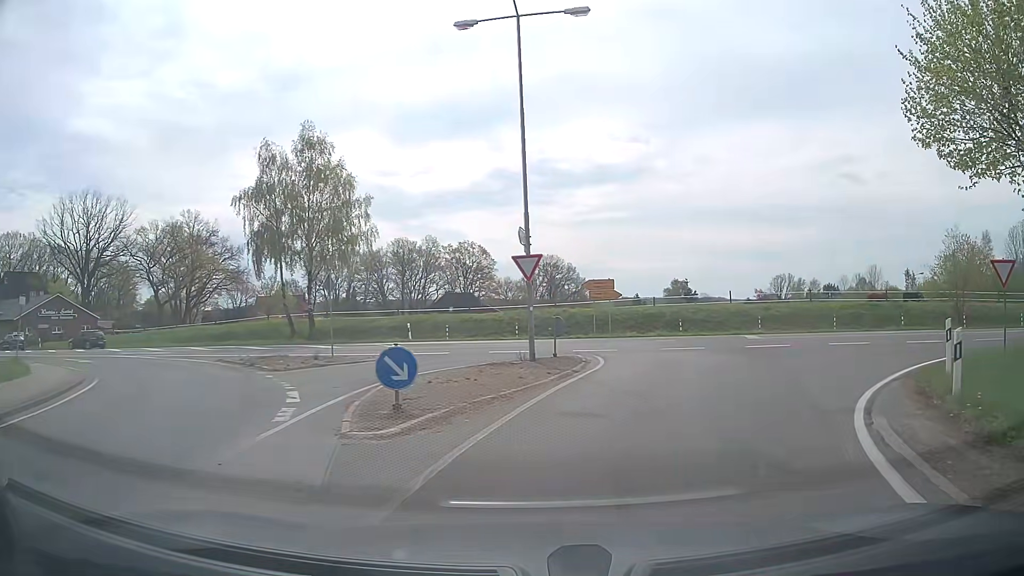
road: secondary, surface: asphalt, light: Day
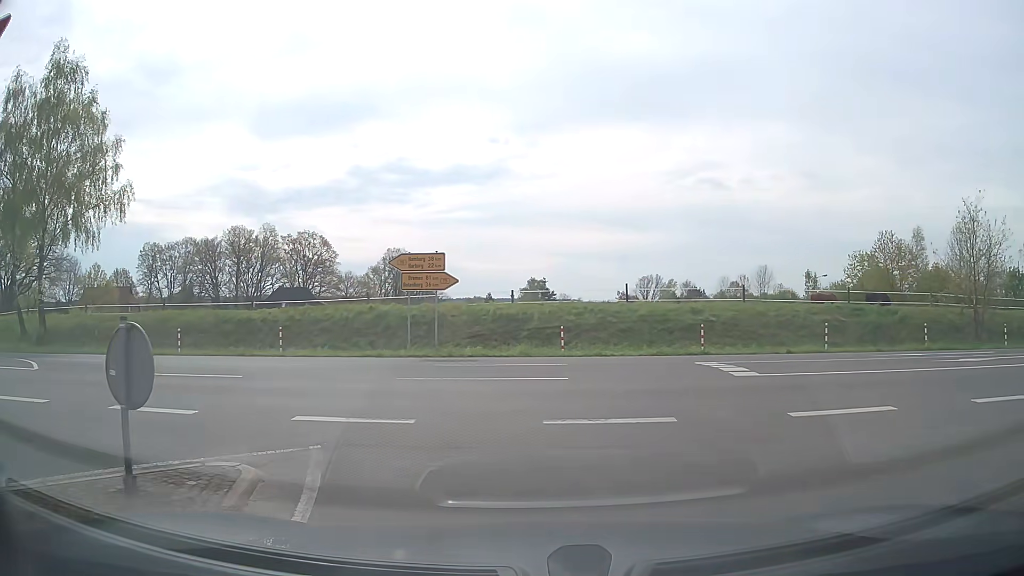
(+2.2, +15.0) m; +13°
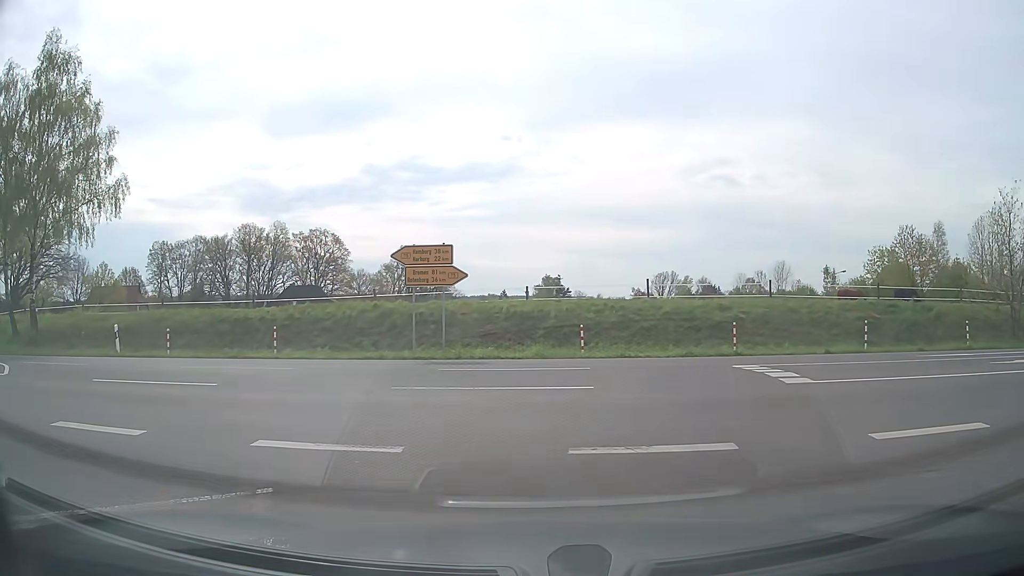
(0.0, +1.7) m; 0°
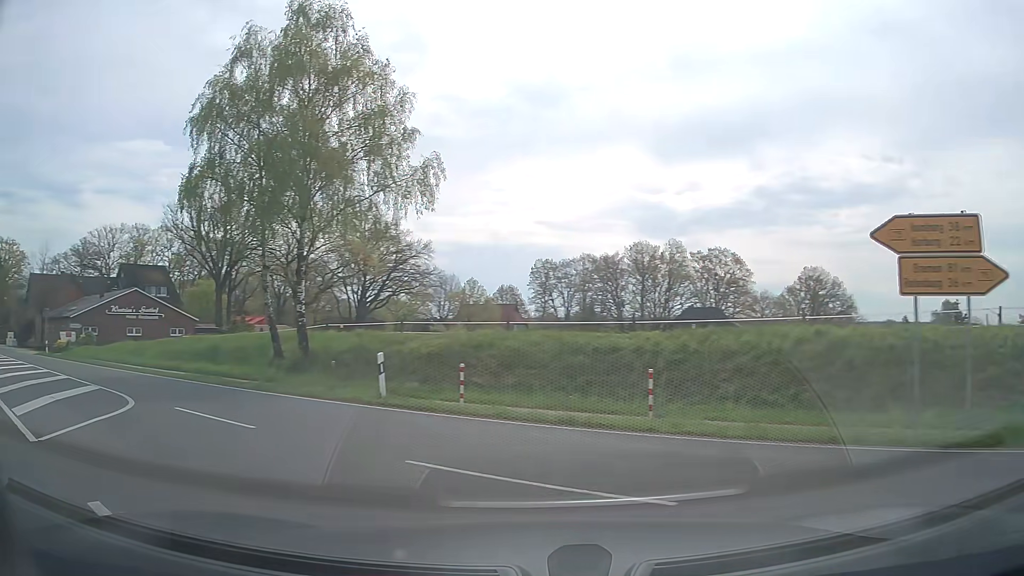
(-2.4, +9.6) m; -35°
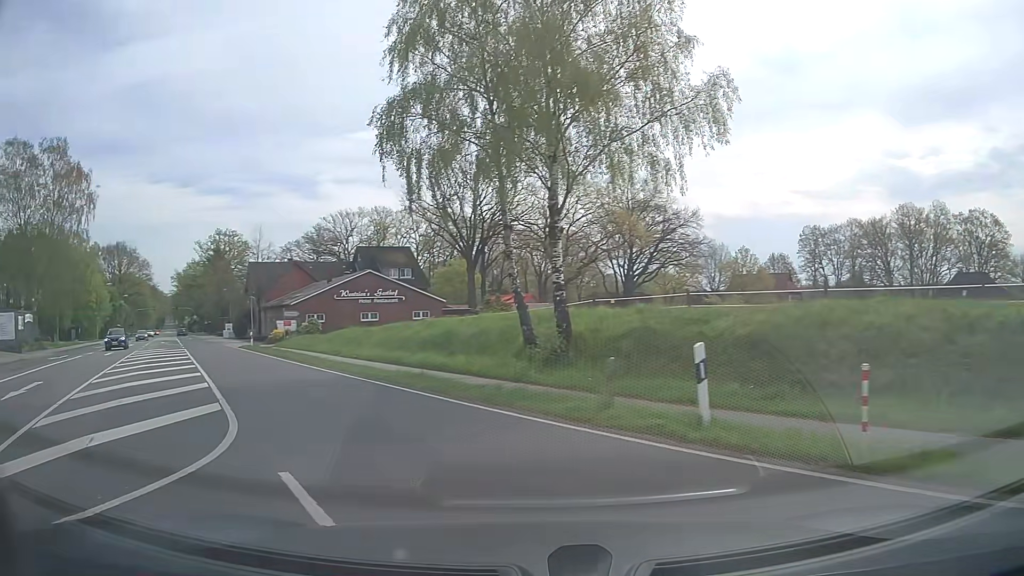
(-1.4, +6.6) m; -21°
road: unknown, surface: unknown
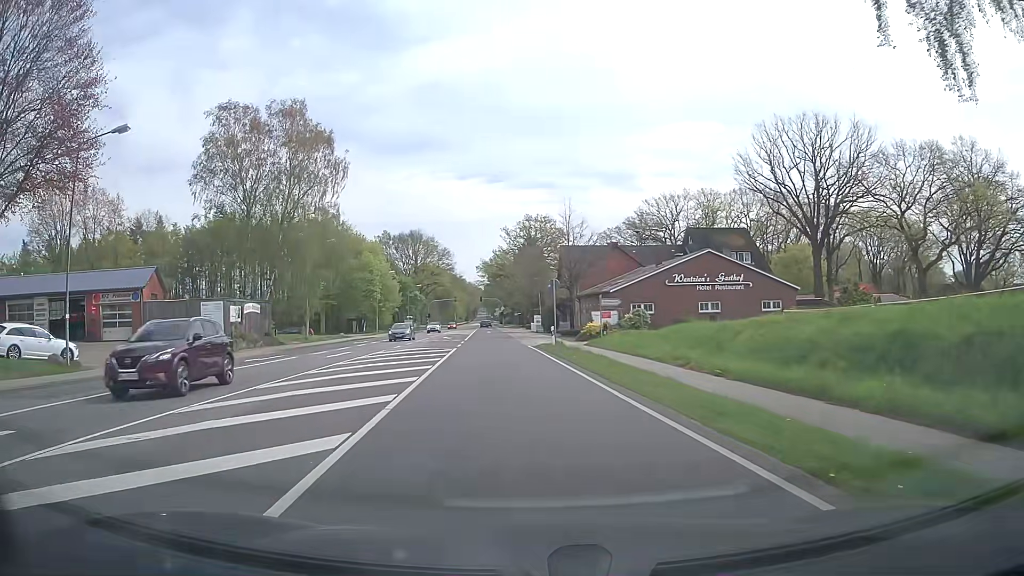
(-3.8, +12.4) m; -28°
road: primary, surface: asphalt
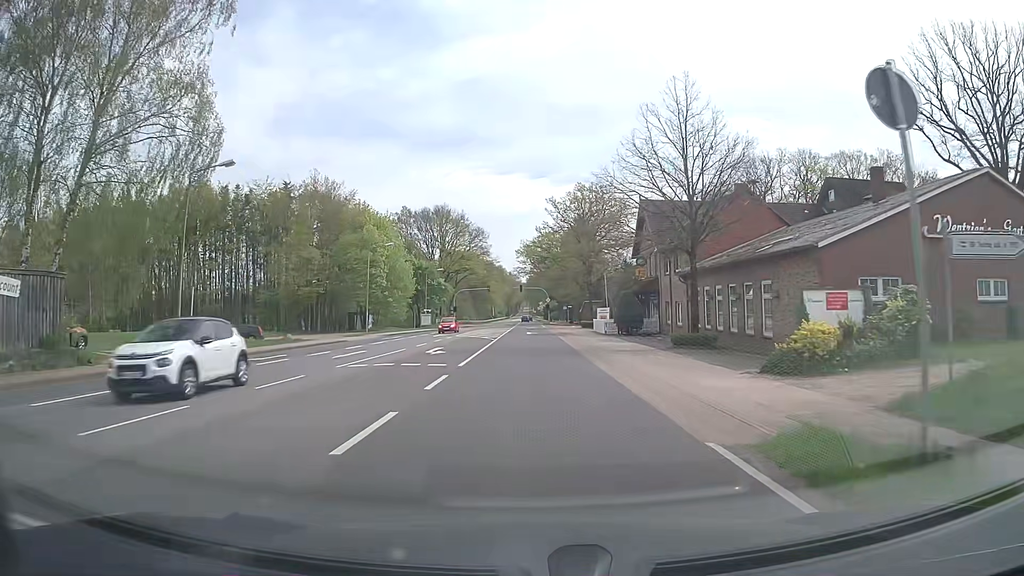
(-1.7, +30.9) m; -4°
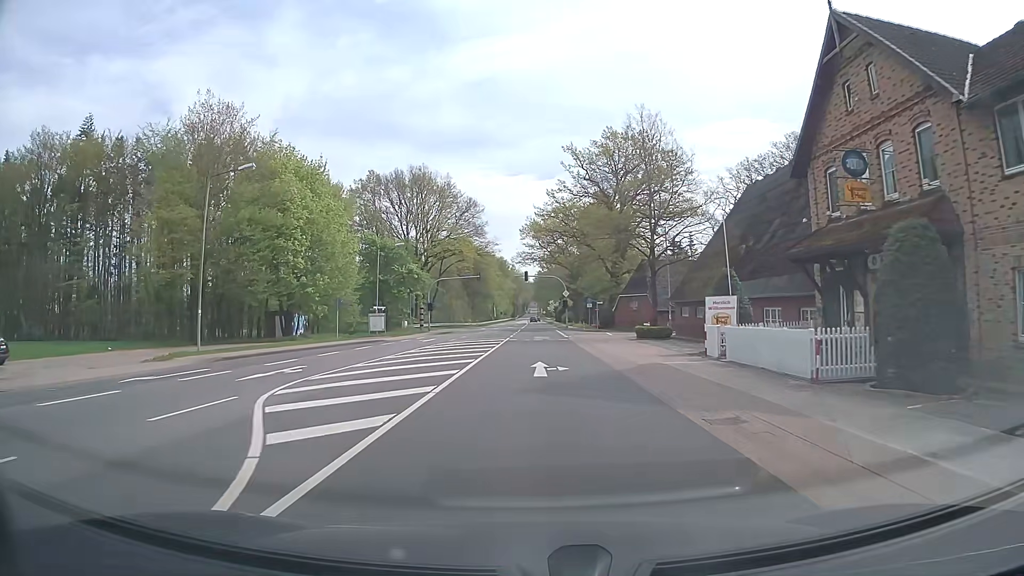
(-0.3, +36.8) m; -1°
(0, +10) (0, +20) (0, +30) (0, +40) (0, +50) (0, +60) (0, +70) (0, +80) (0, +90) (+1, +100) m
